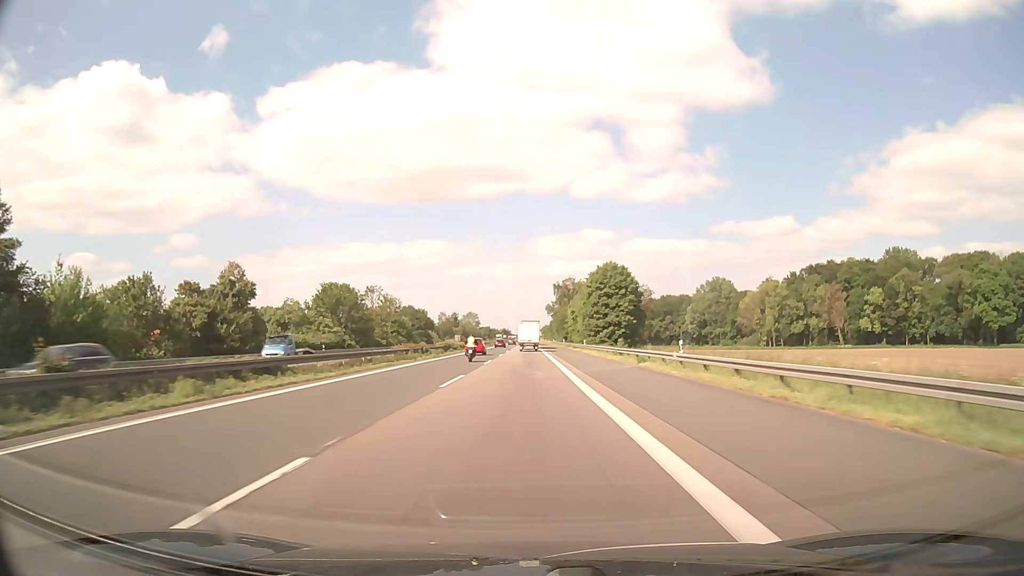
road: motorway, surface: asphalt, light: Day
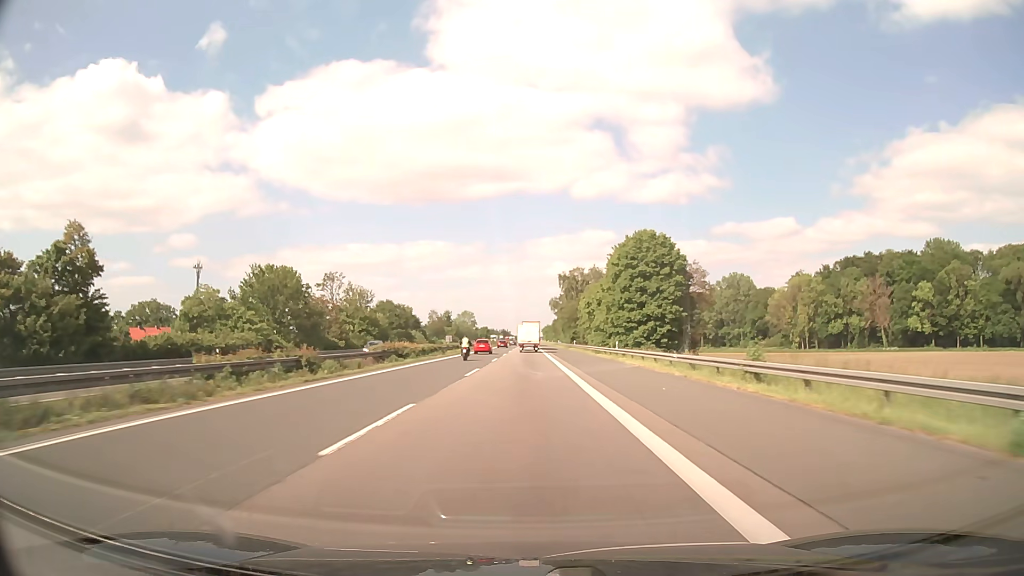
(0.0, +29.7) m; 0°
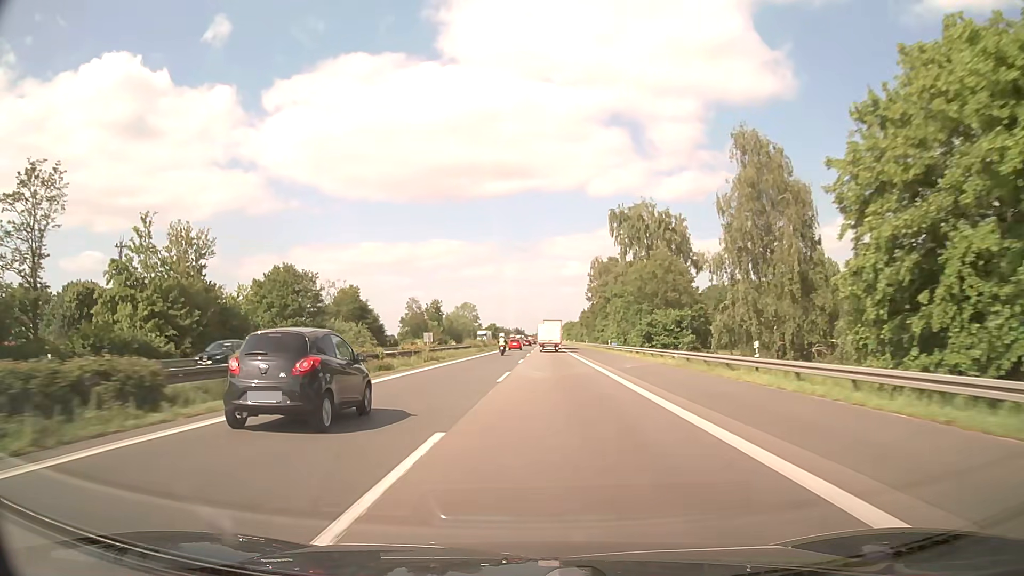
(-0.8, +76.5) m; -2°
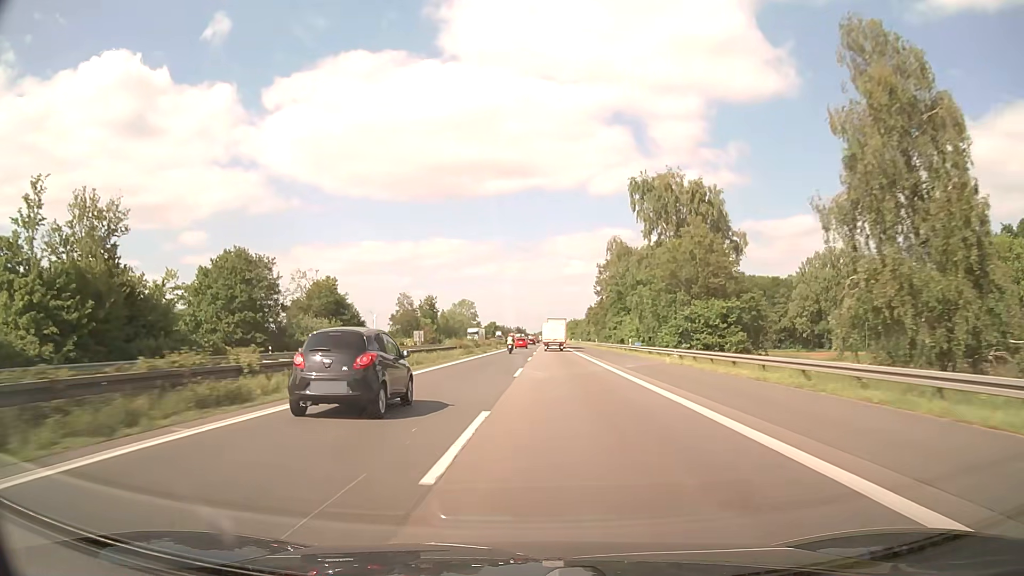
(0.0, +15.5) m; 0°
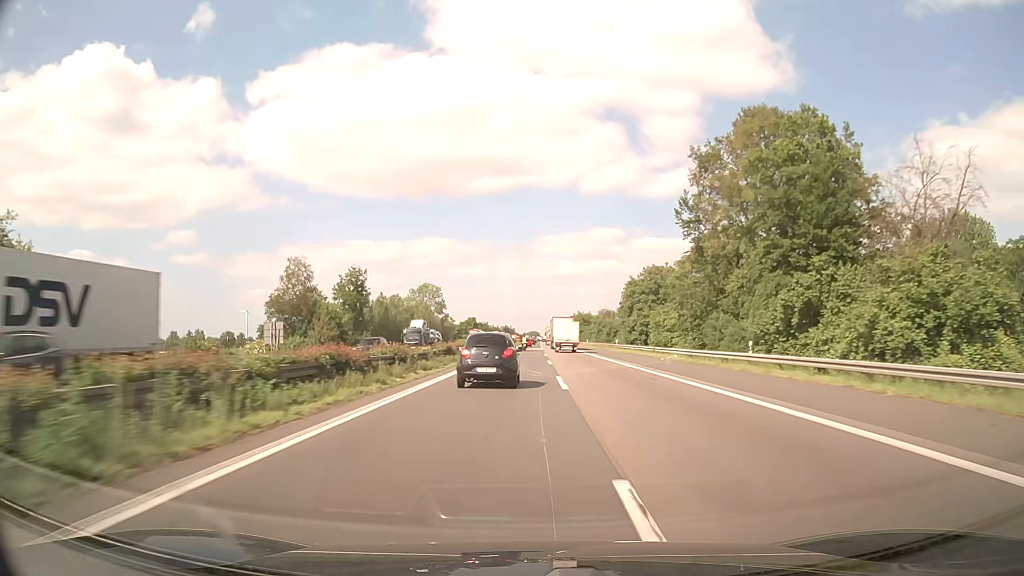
(+0.1, +78.3) m; +1°
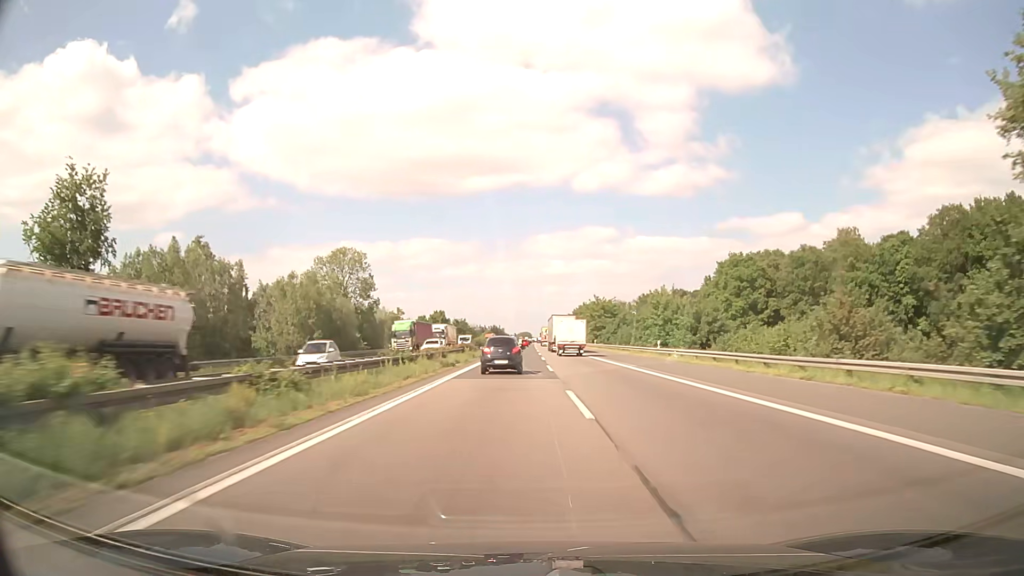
(+0.8, +78.9) m; +1°
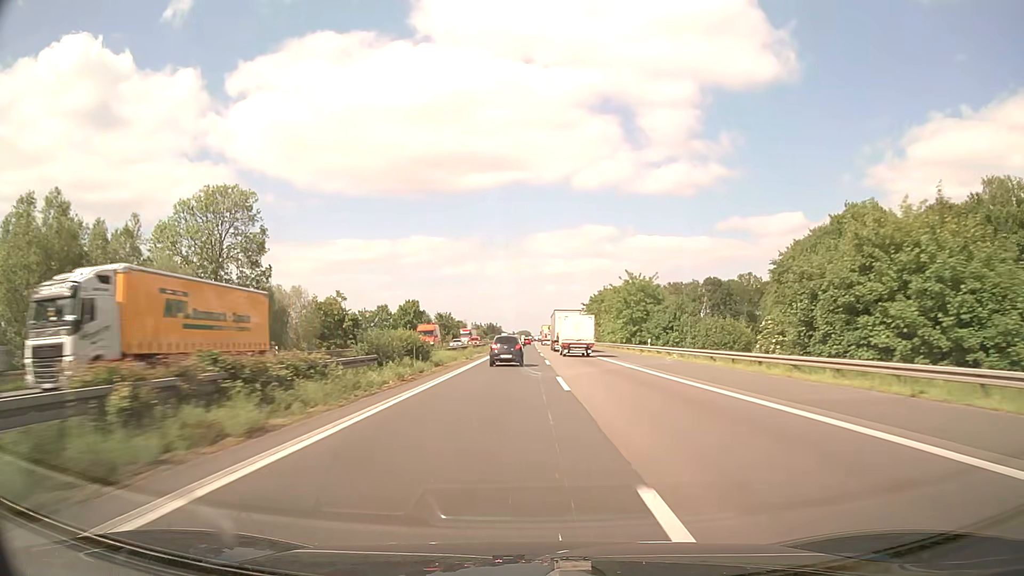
(0.0, +47.5) m; 0°
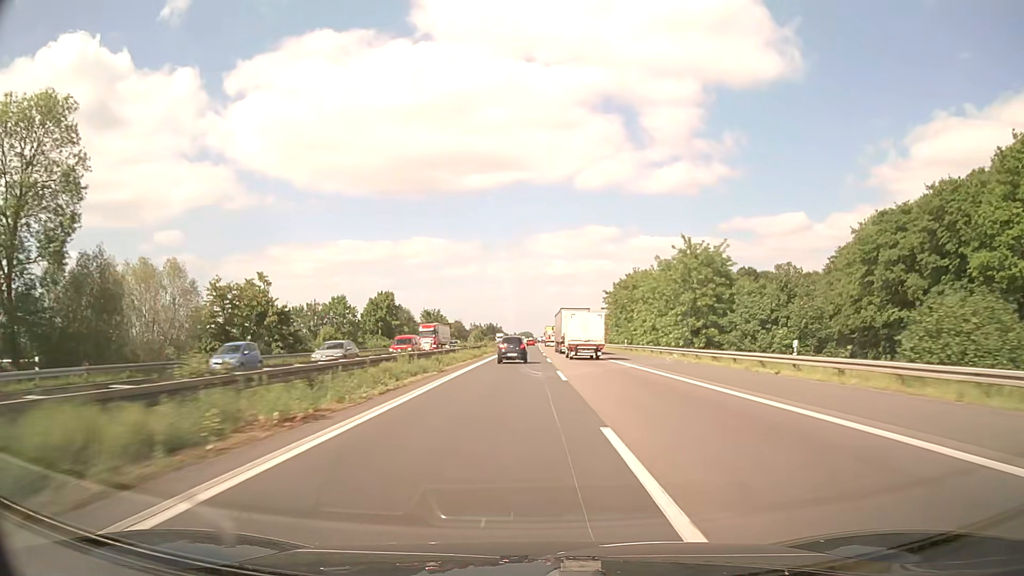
(0.0, +31.8) m; 0°
(0, +10) (0, +20) (0, +30) (0, +40) (0, +50) (0, +60) (0, +70) (0, +80) (0, +90) (0, +100) m
